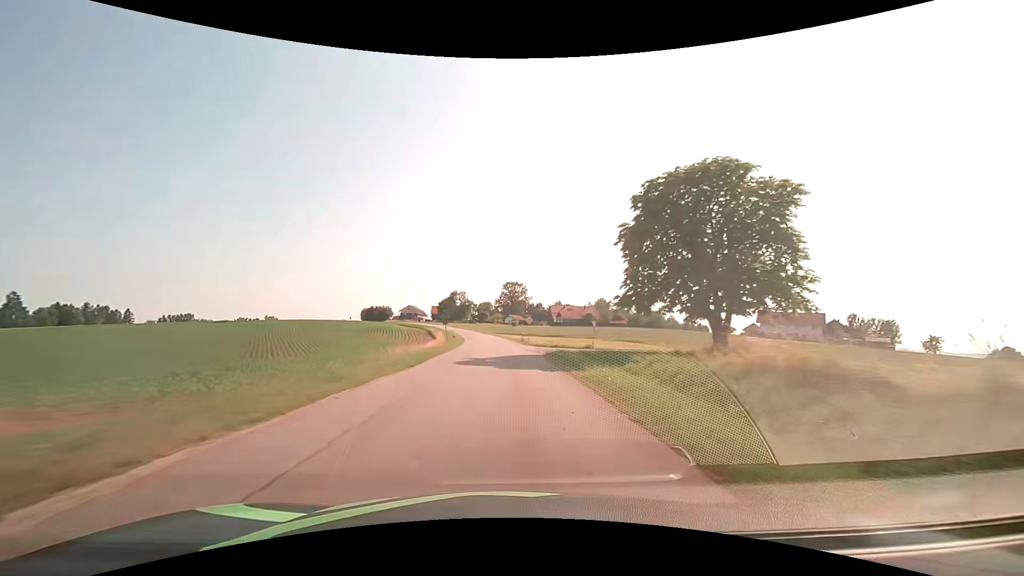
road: tertiary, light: Day
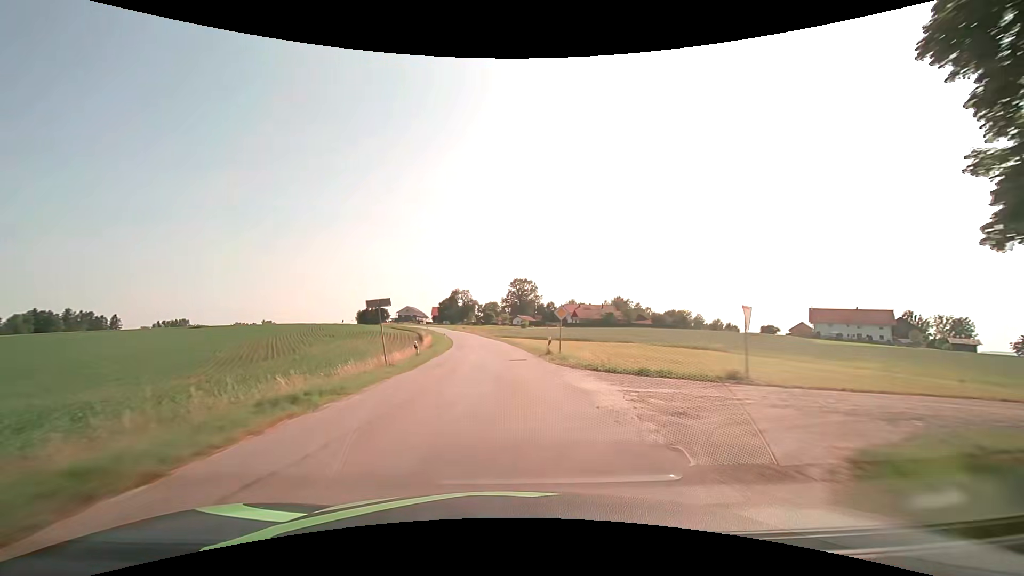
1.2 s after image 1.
(-0.3, +24.5) m; -1°
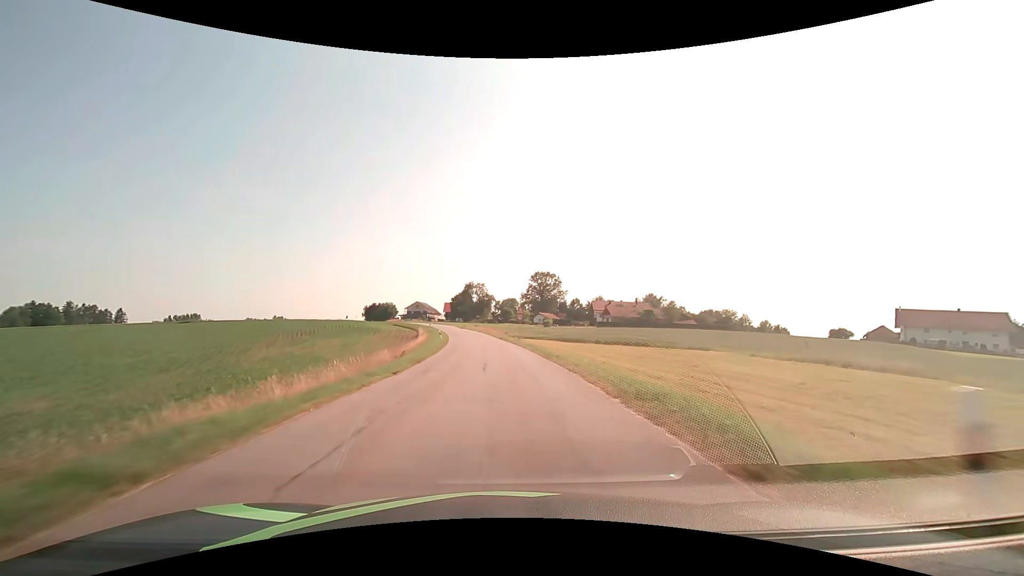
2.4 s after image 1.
(-0.5, +23.4) m; -2°
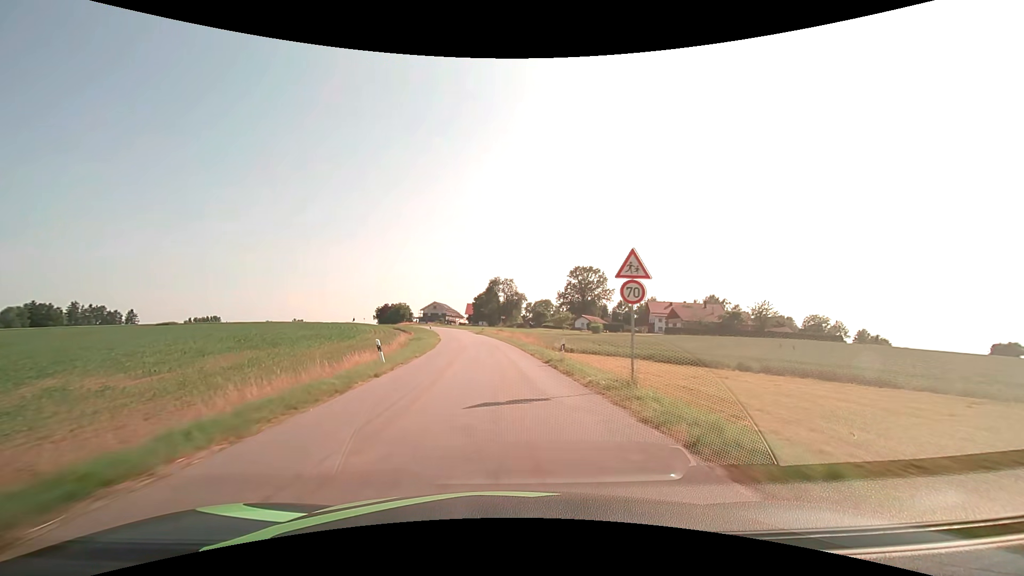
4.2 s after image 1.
(-1.1, +33.8) m; -4°
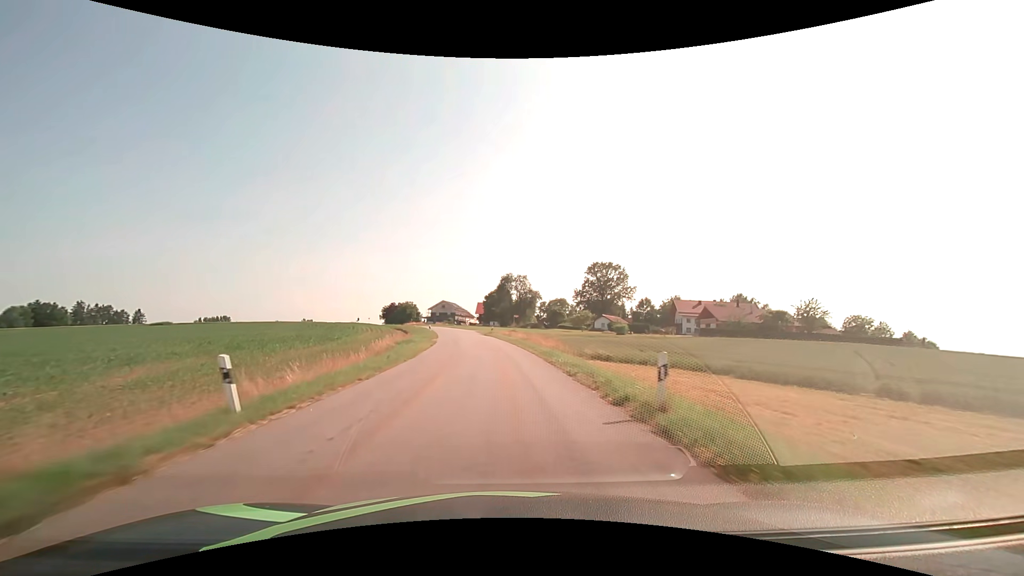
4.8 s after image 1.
(-0.1, +11.0) m; -1°
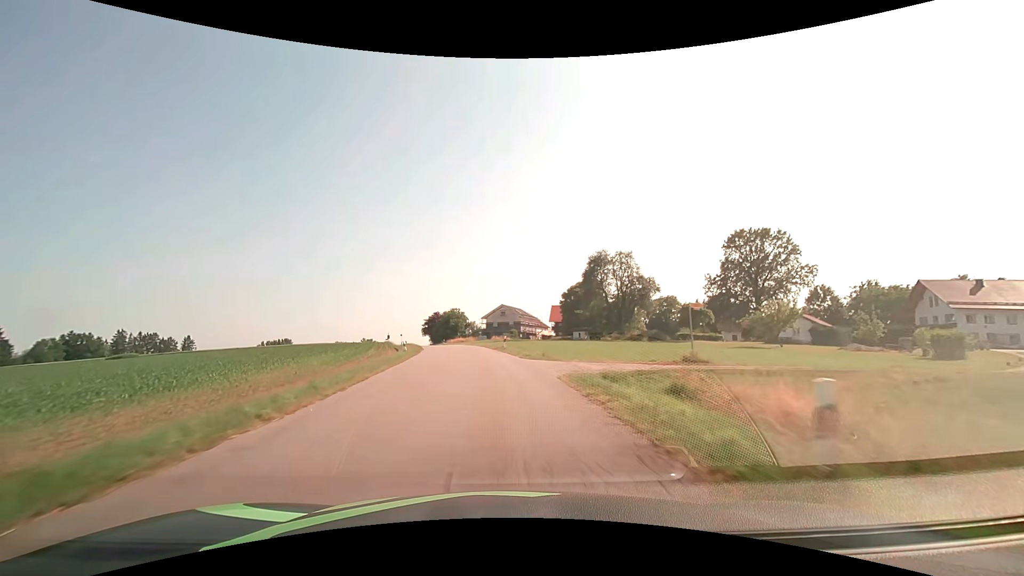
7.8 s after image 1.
(-3.6, +53.8) m; -8°
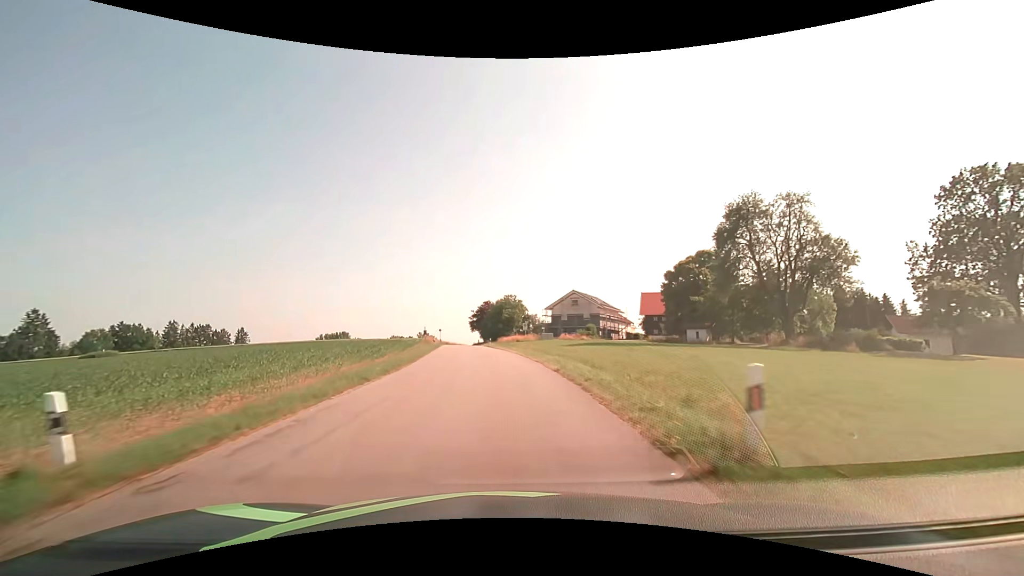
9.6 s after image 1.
(-2.1, +31.8) m; -8°
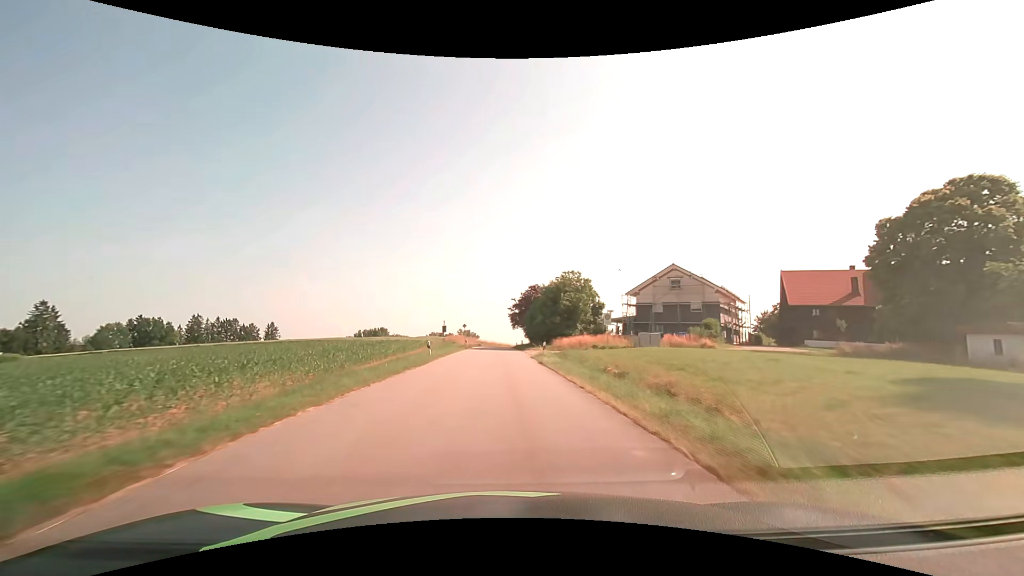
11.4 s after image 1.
(-1.5, +32.0) m; -5°
(0, +10) (0, +20) (-1, +30) (-1, +40) (-1, +50) (-1, +60) (-1, +70) (-1, +80) (-2, +90) (-1, +100) m
